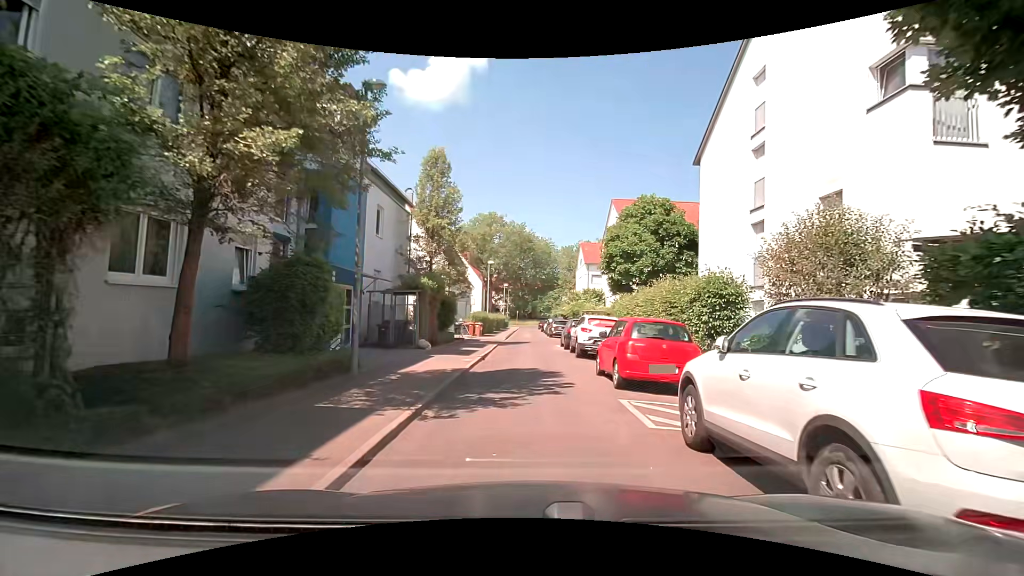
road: residential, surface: asphalt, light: Day
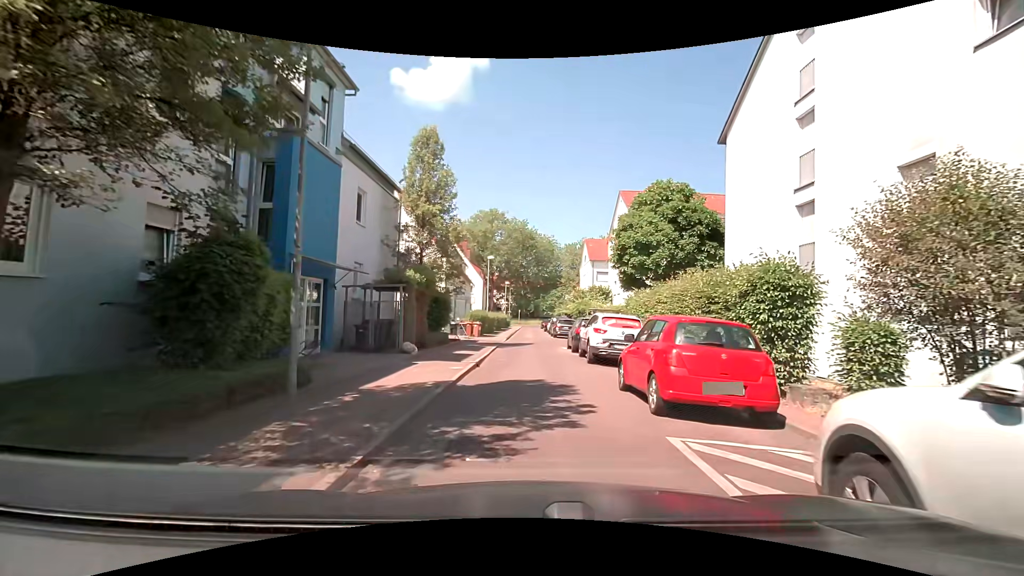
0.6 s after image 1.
(0.0, +2.8) m; -1°
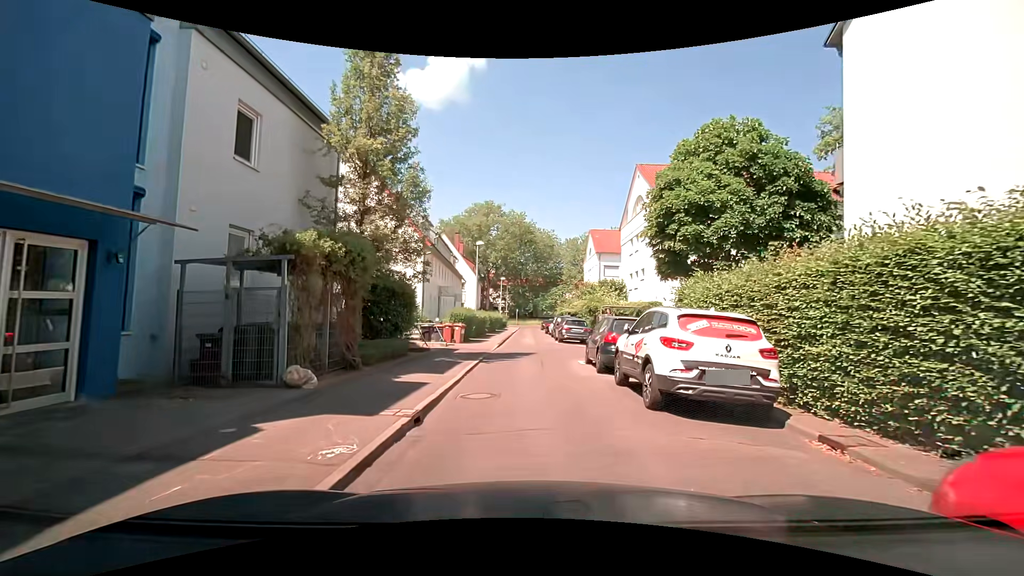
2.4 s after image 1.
(+0.1, +7.8) m; +1°
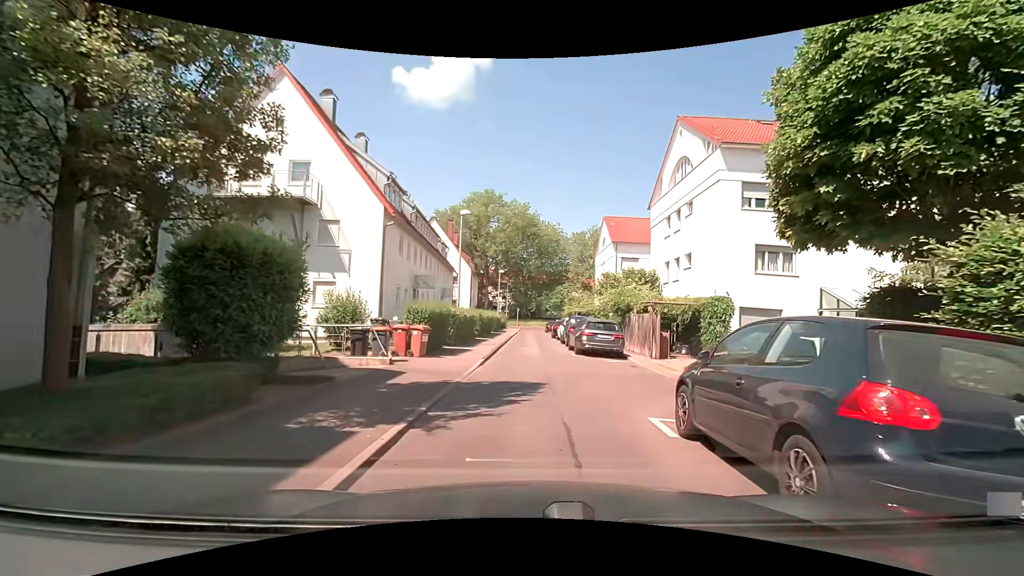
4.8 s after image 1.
(0.0, +9.3) m; 0°
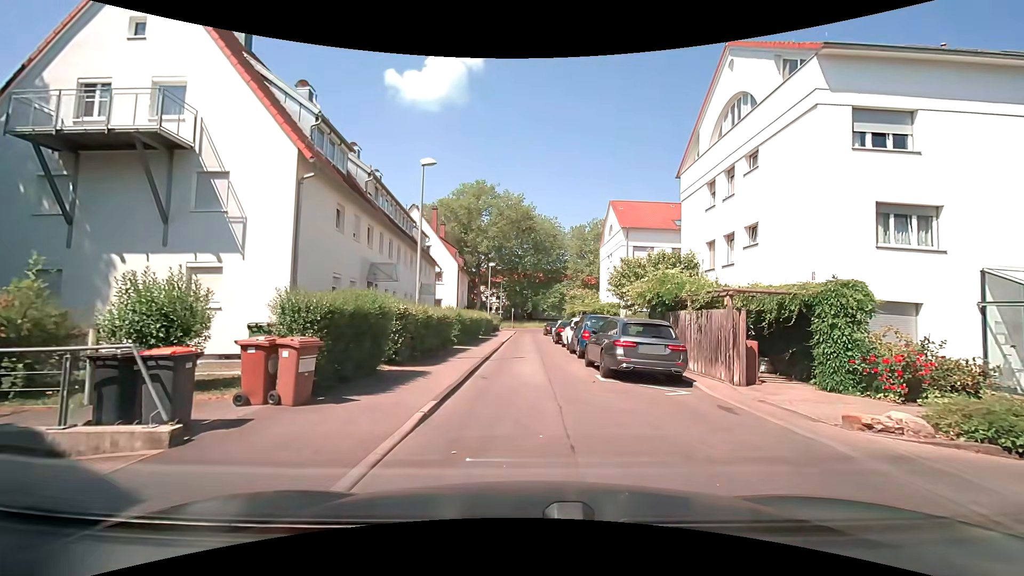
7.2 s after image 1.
(+0.1, +7.8) m; 0°
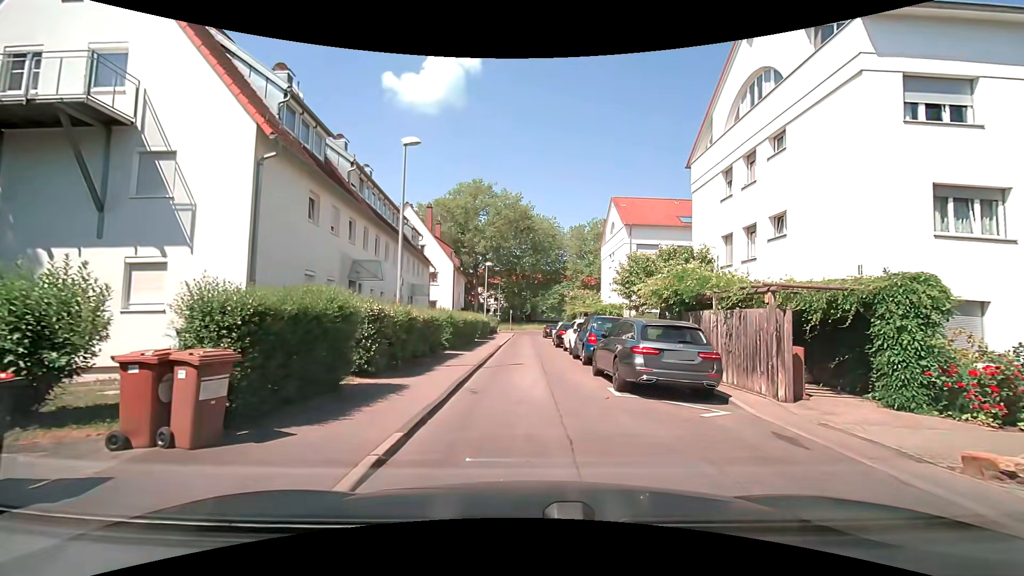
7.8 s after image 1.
(0.0, +2.1) m; +1°
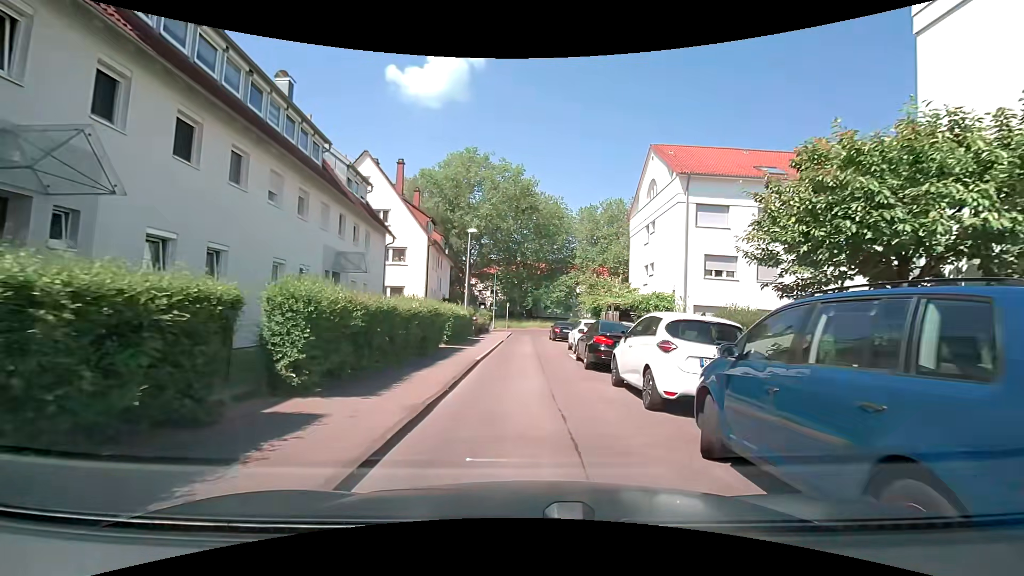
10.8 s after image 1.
(0.0, +14.0) m; 0°
